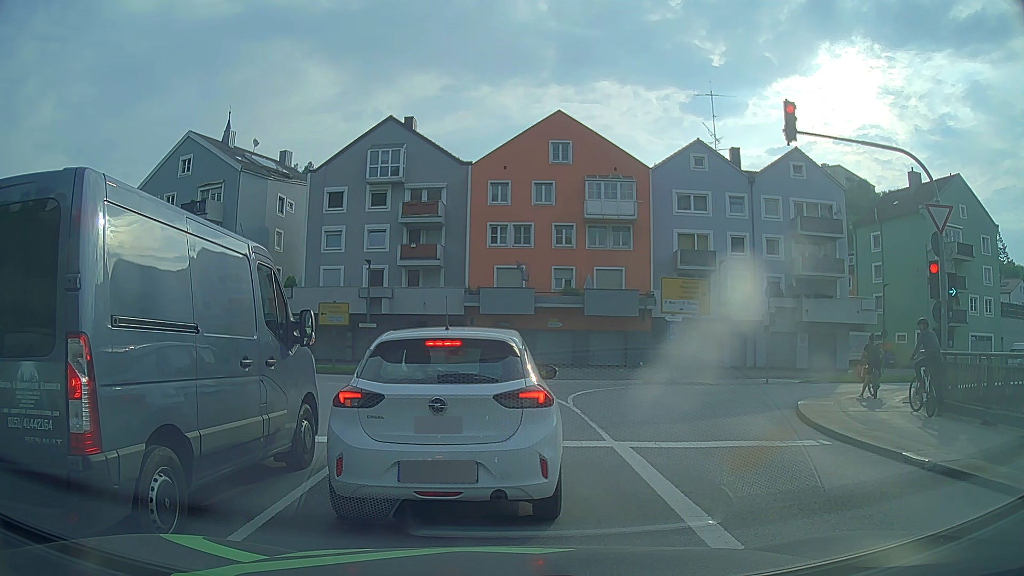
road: primary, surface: asphalt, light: Day
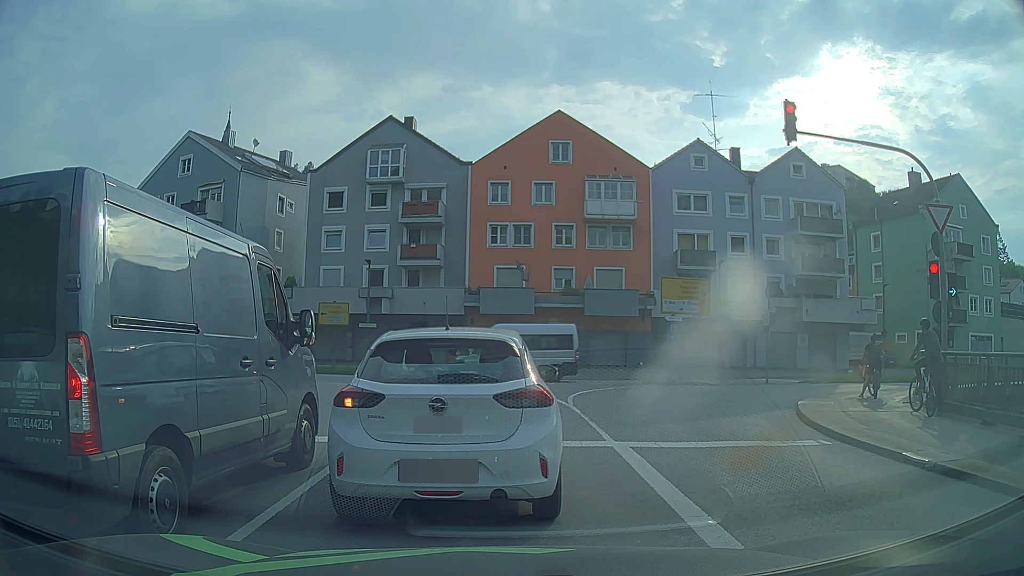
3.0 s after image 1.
(0.0, 0.0) m; 0°
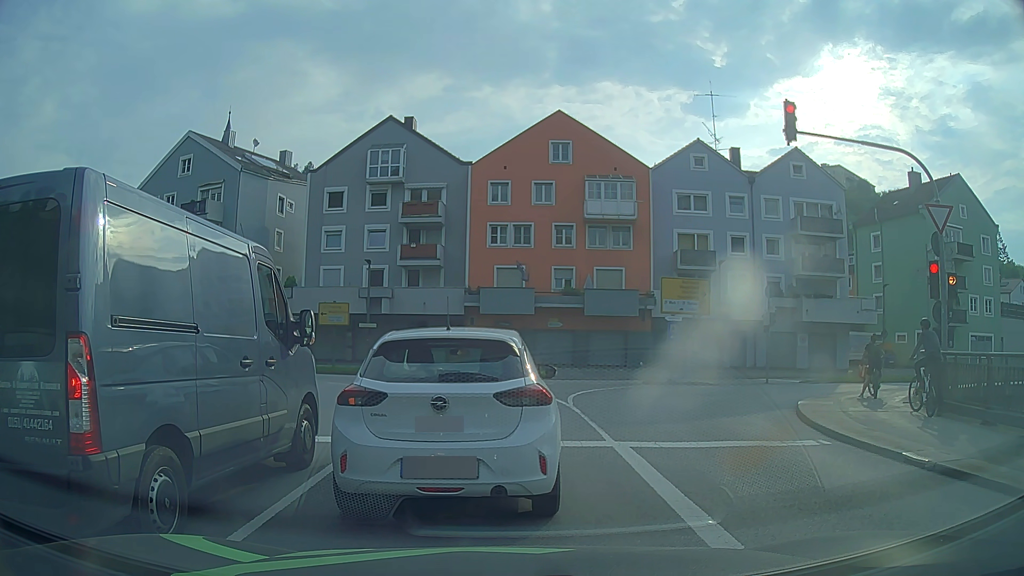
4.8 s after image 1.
(0.0, 0.0) m; 0°
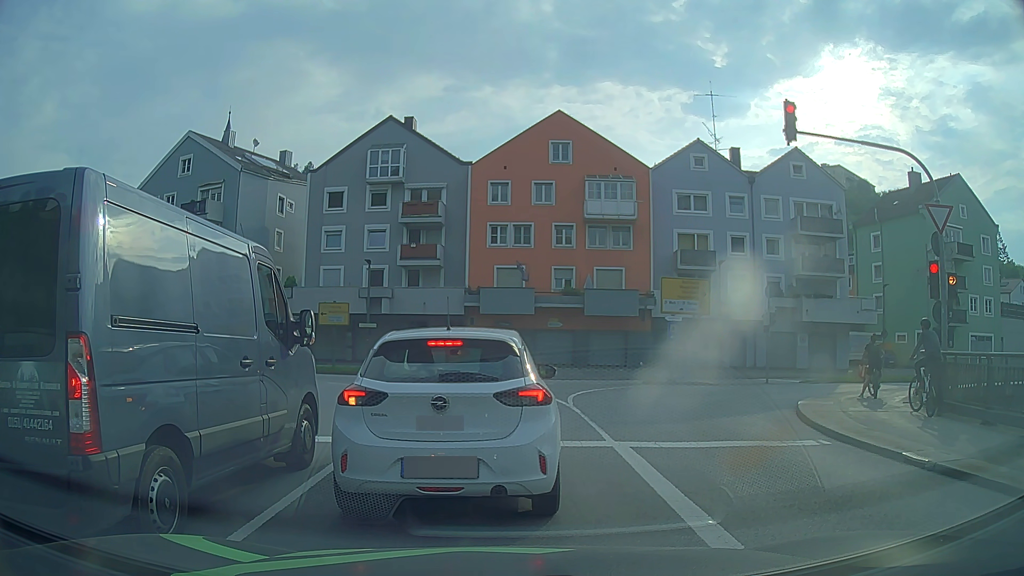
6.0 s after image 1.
(0.0, 0.0) m; 0°
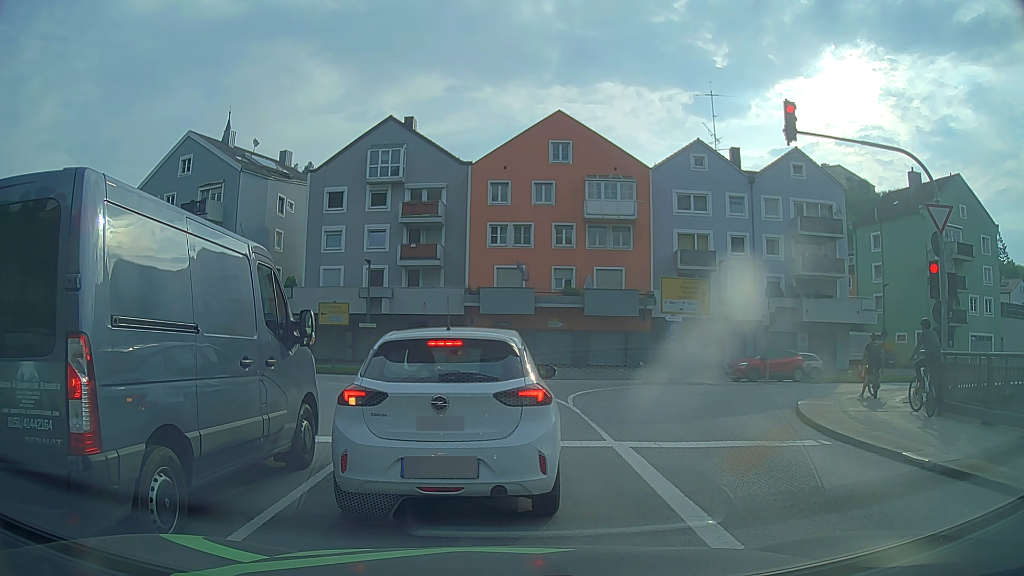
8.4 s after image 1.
(0.0, 0.0) m; 0°
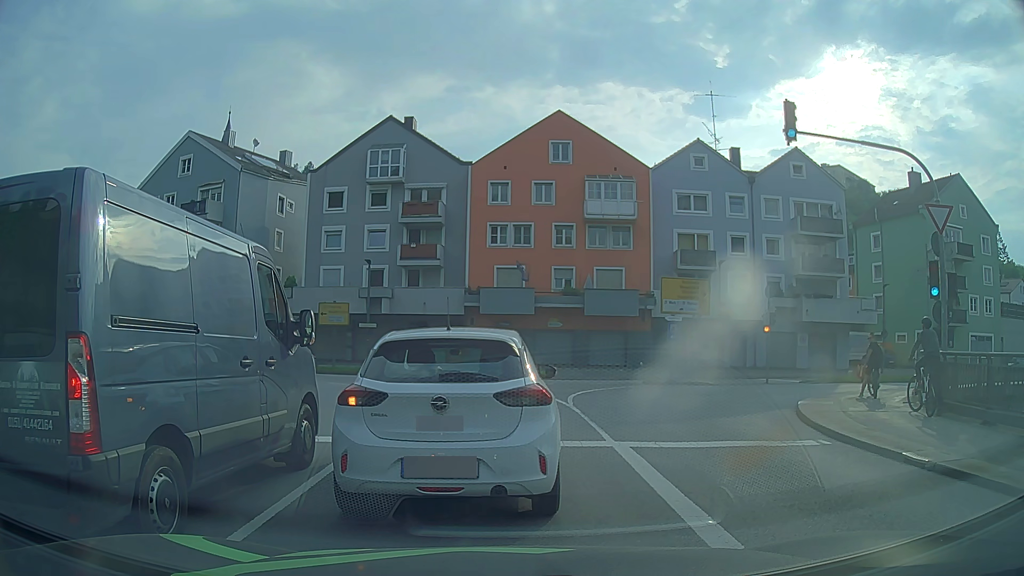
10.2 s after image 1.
(0.0, 0.0) m; 0°
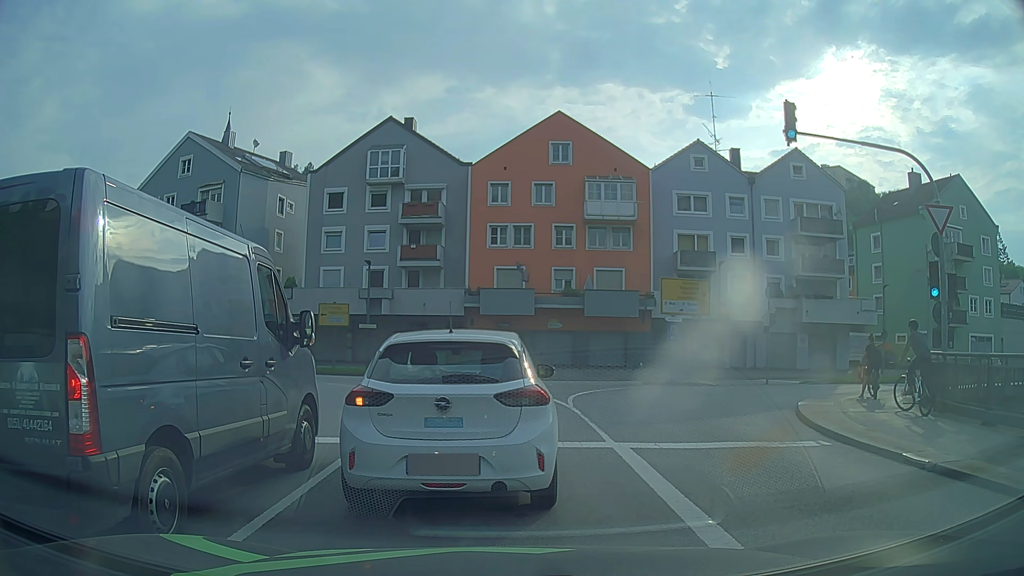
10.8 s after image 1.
(0.0, 0.0) m; 0°
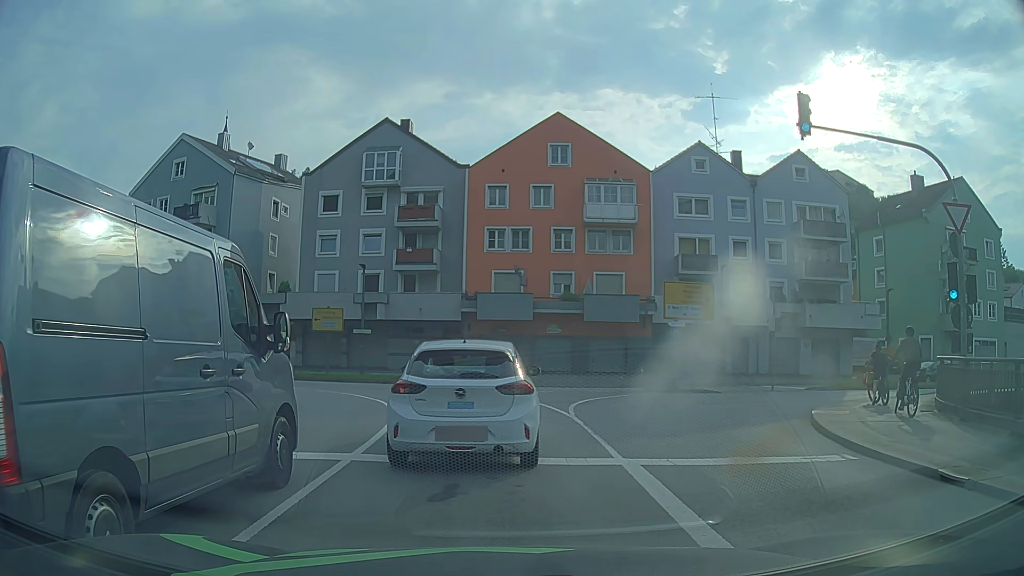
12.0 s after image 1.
(0.0, +1.0) m; +1°
